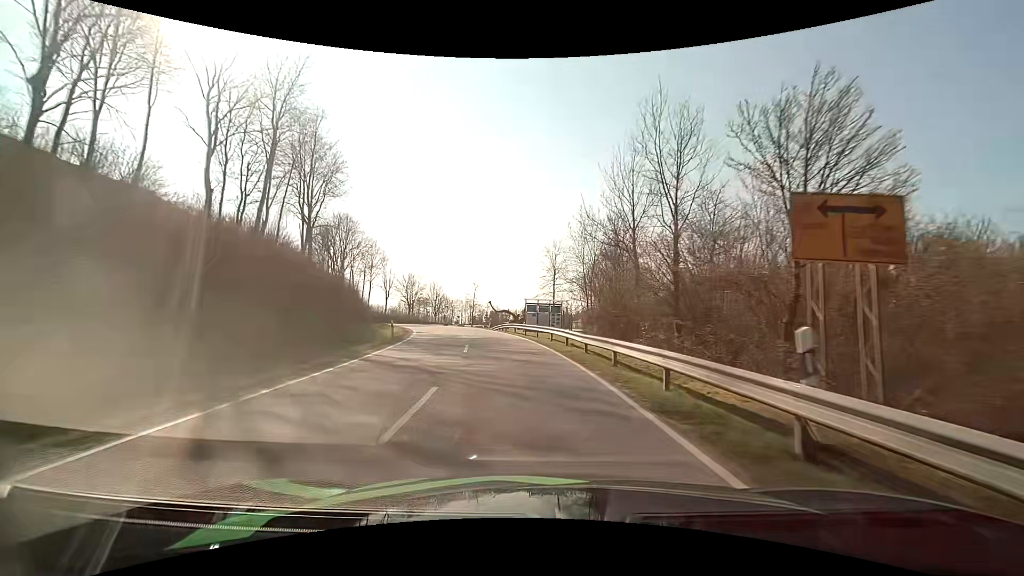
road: tertiary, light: Day
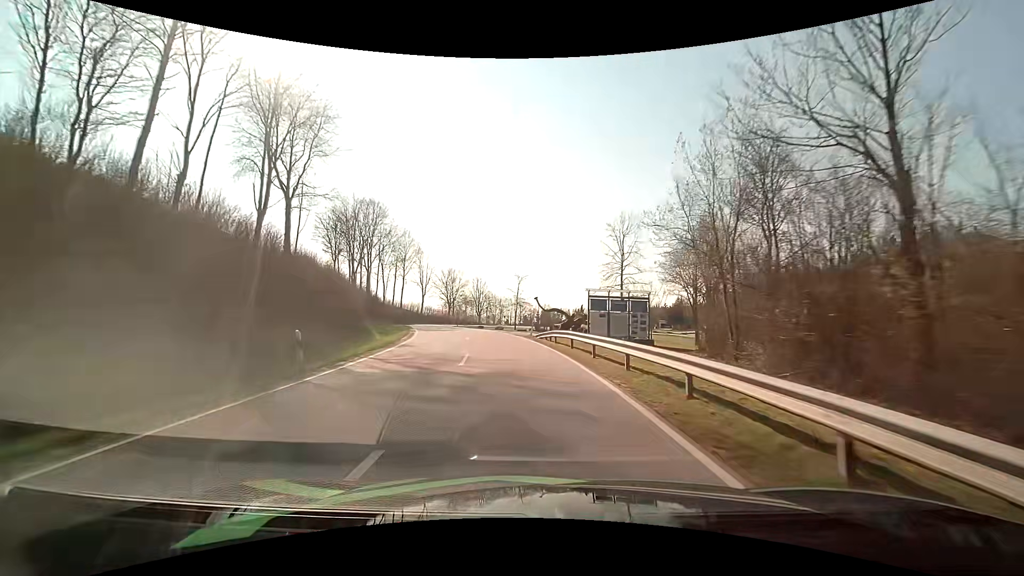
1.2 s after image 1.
(-0.8, +16.4) m; -6°
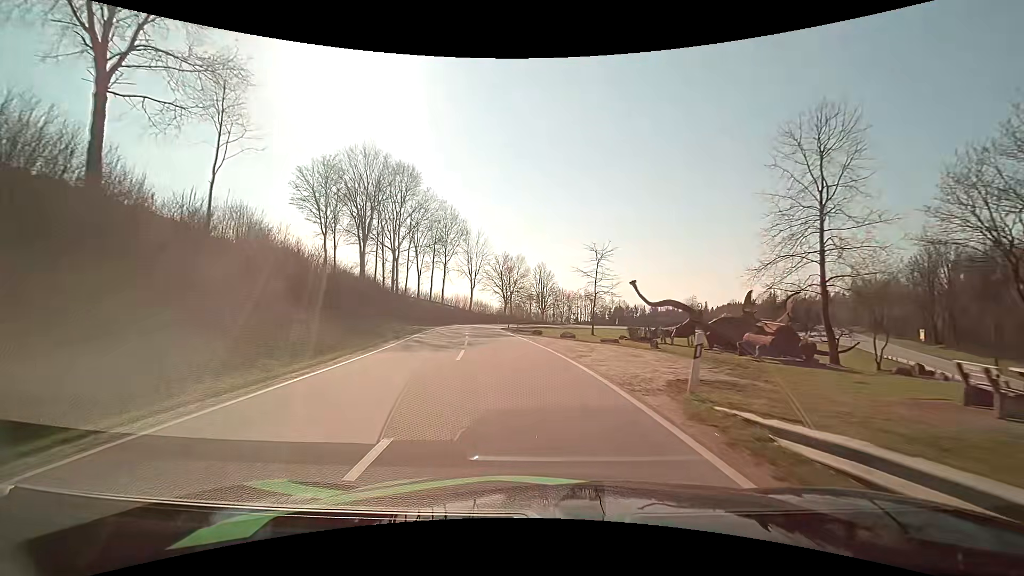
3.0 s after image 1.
(-1.6, +23.9) m; -8°
